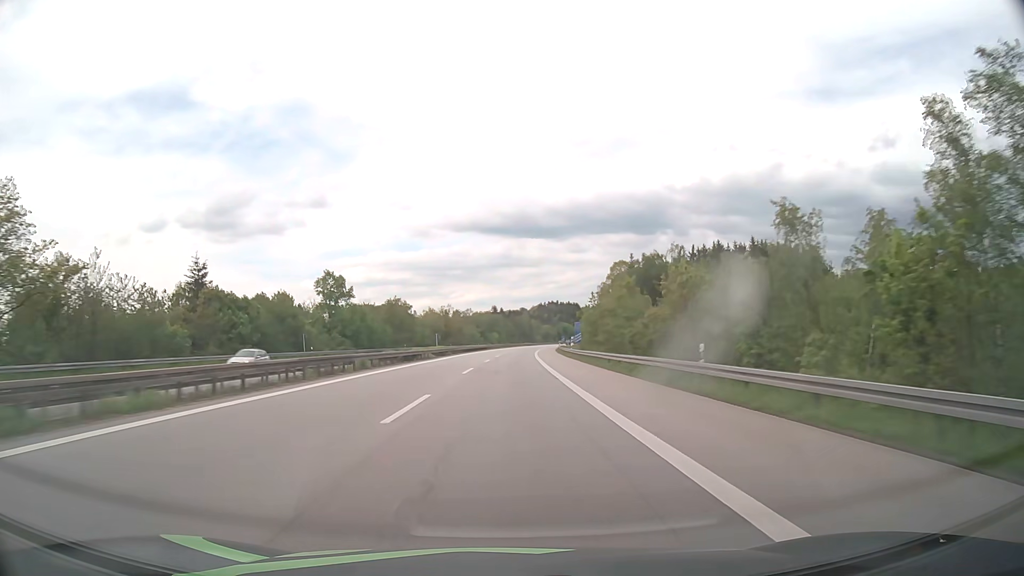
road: motorway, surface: asphalt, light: Day
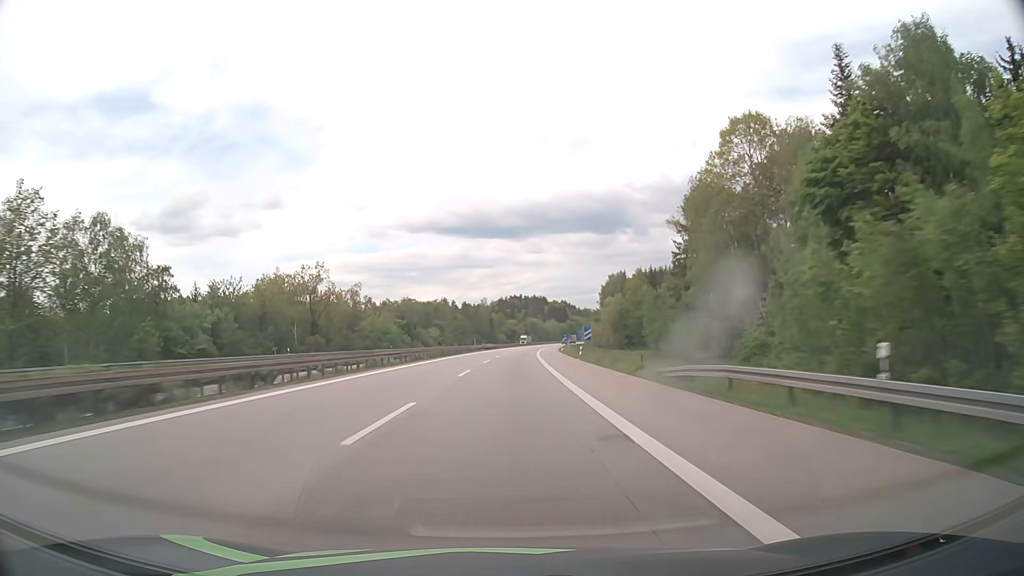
(+3.4, +111.1) m; +4°
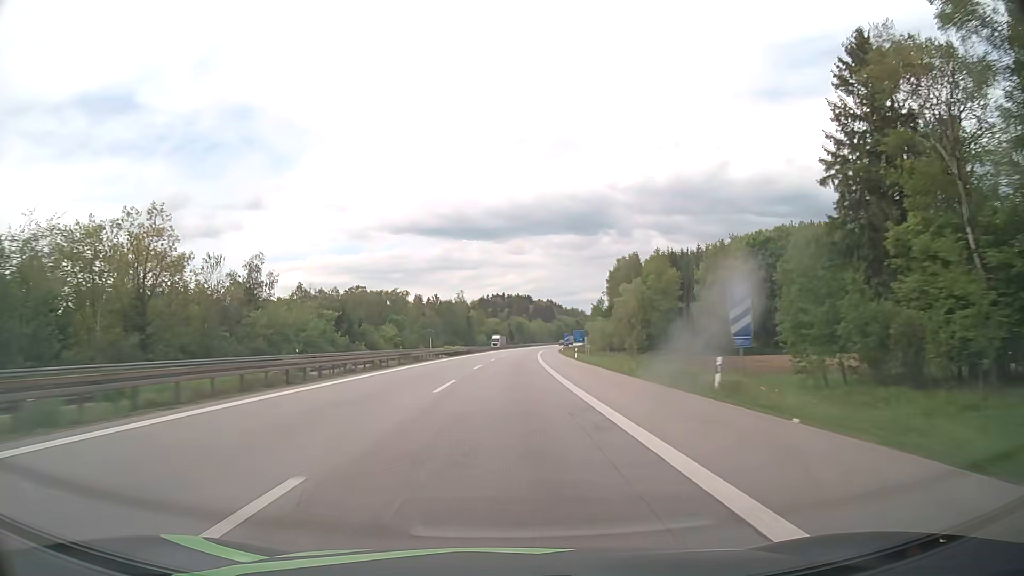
(+0.5, +44.5) m; +1°
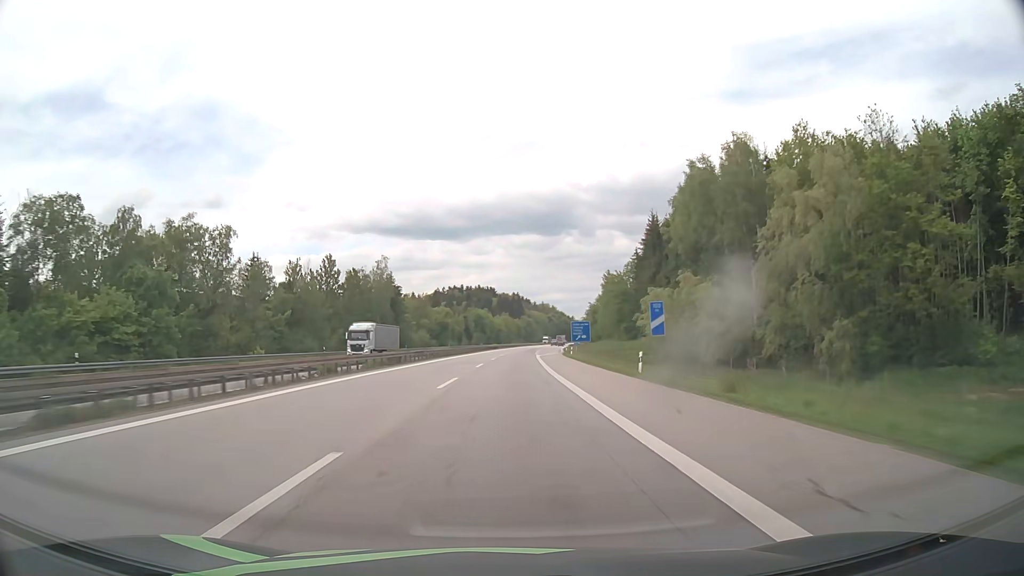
(+2.4, +89.0) m; +3°
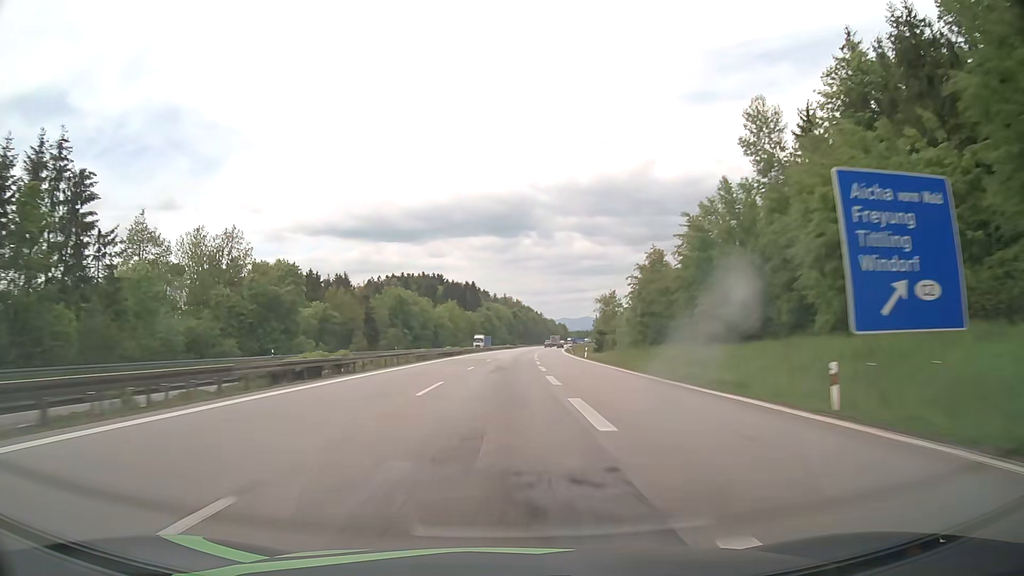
(+3.8, +111.0) m; +4°
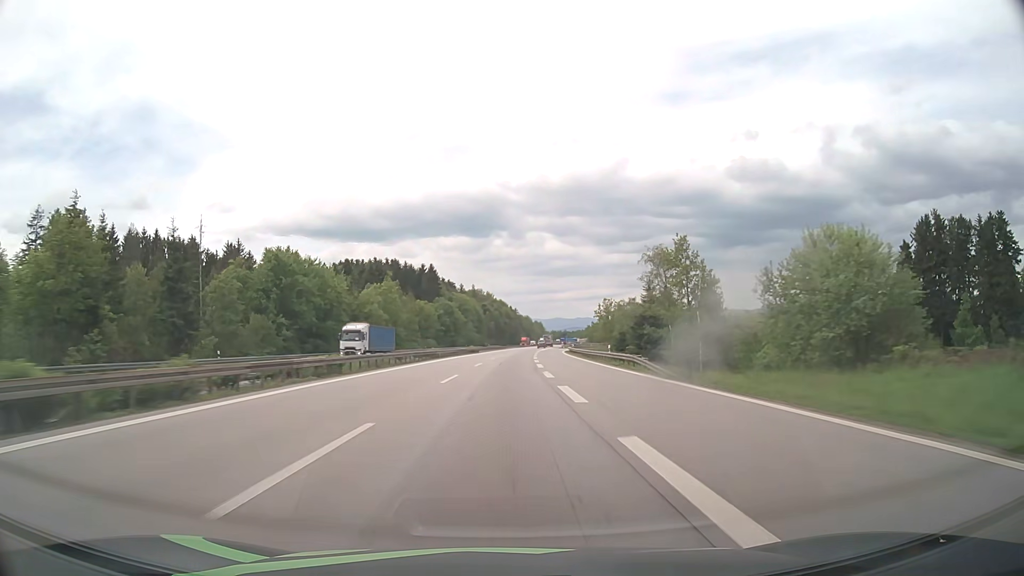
(+1.2, +66.6) m; +2°
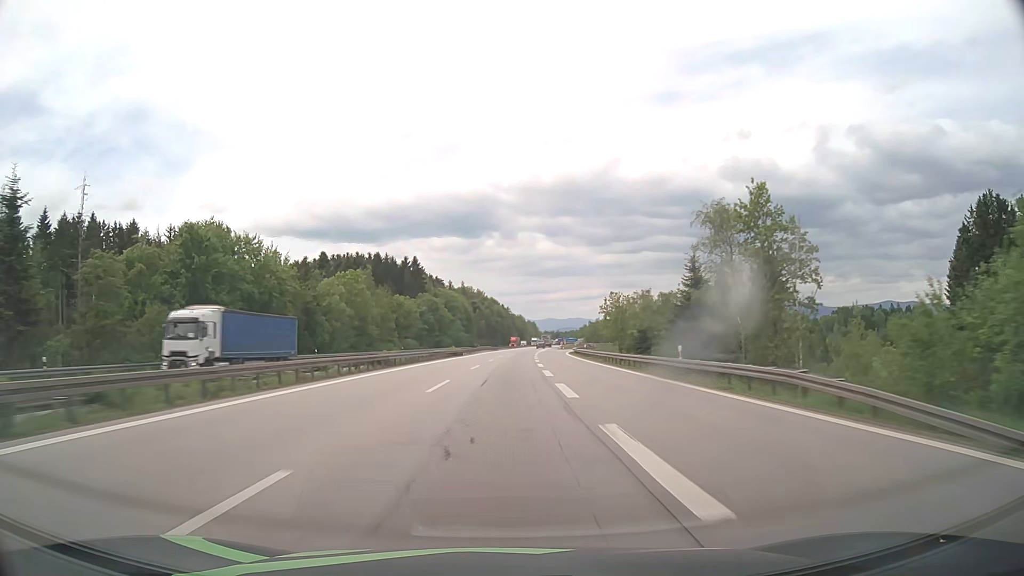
(+0.1, +22.2) m; +1°
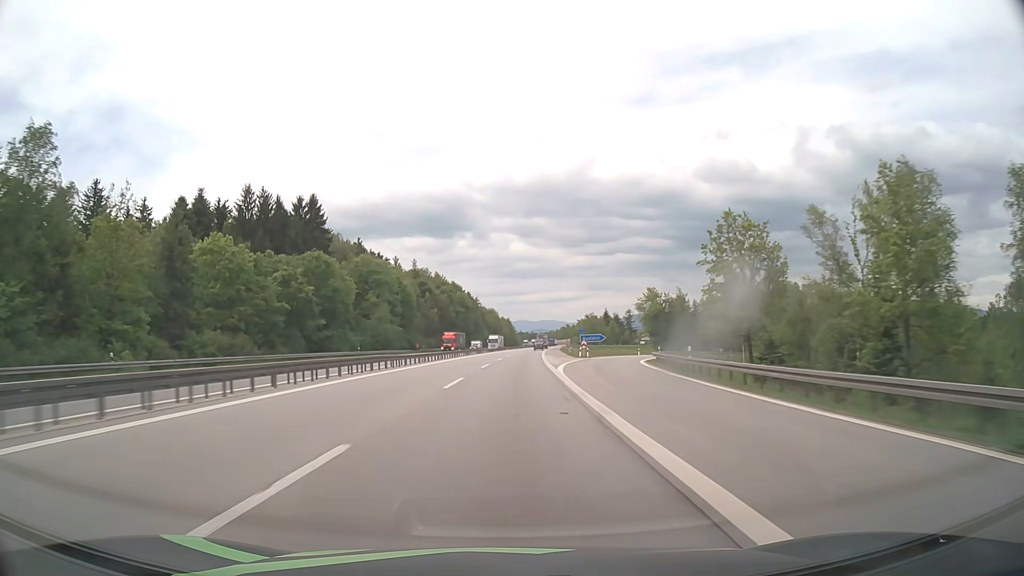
(+2.2, +89.0) m; +2°
(0, +10) (0, +20) (0, +30) (0, +40) (0, +50) (0, +60) (+1, +70) (+1, +80) (+1, +90) (+2, +100) m
